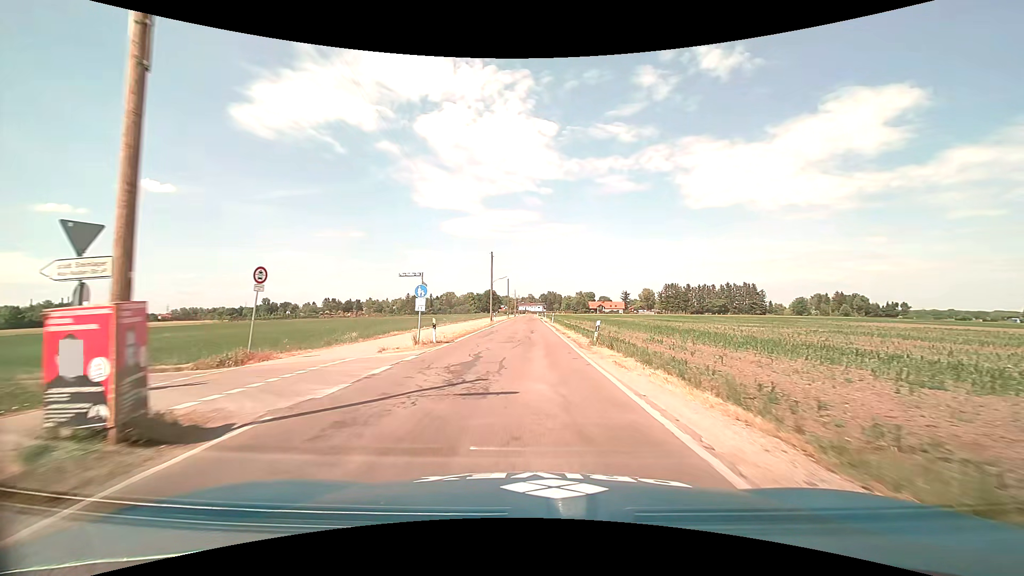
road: tertiary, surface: asphalt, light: Day
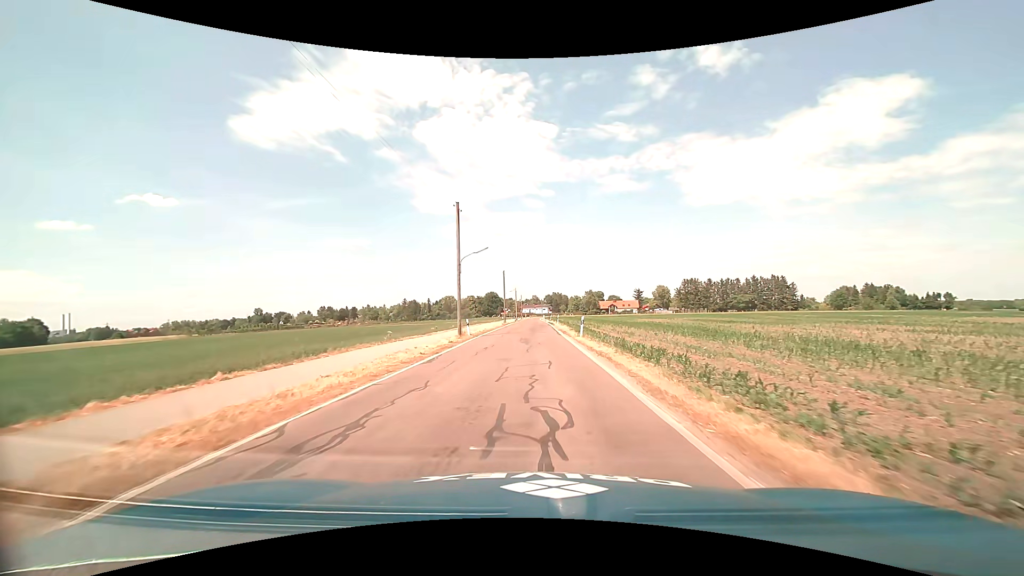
(-0.2, +29.2) m; -1°
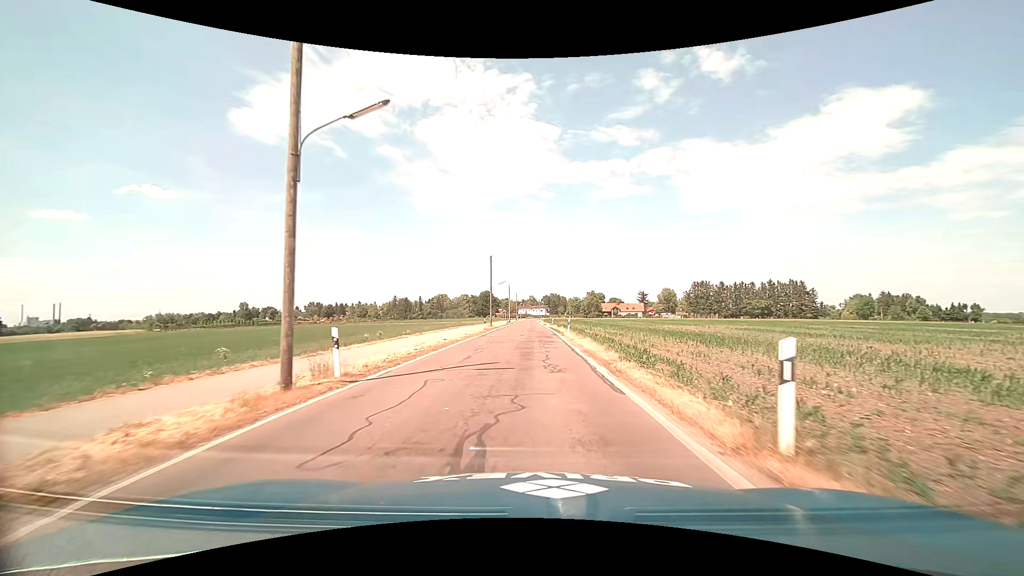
(0.0, +21.8) m; 0°
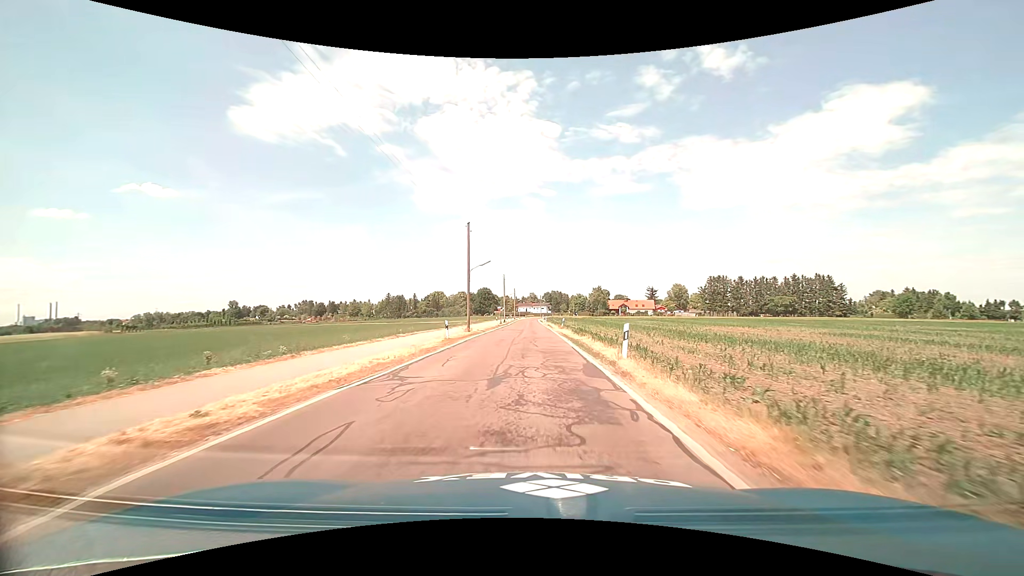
(+0.1, +21.8) m; 0°
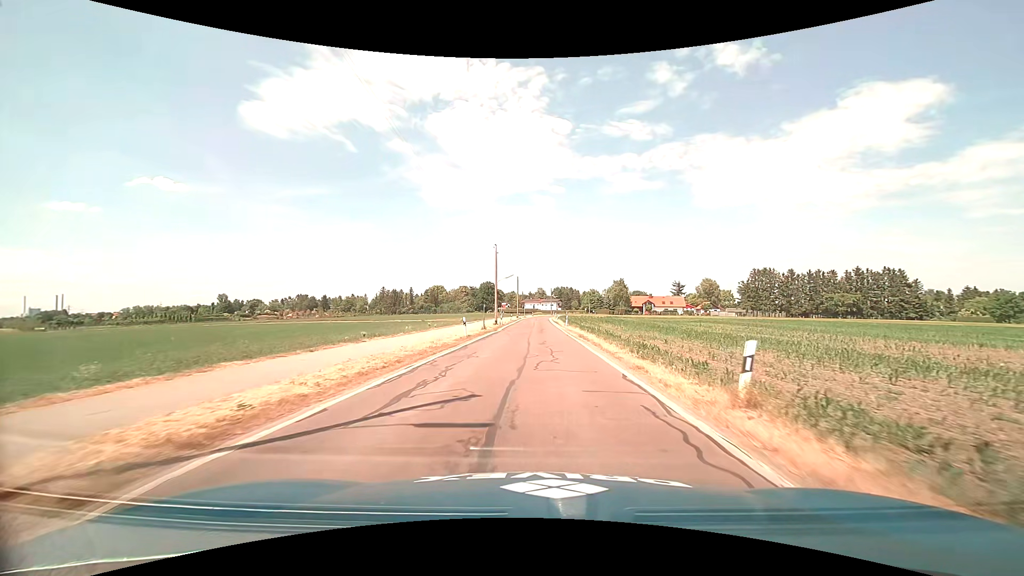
(-0.4, +36.2) m; -1°
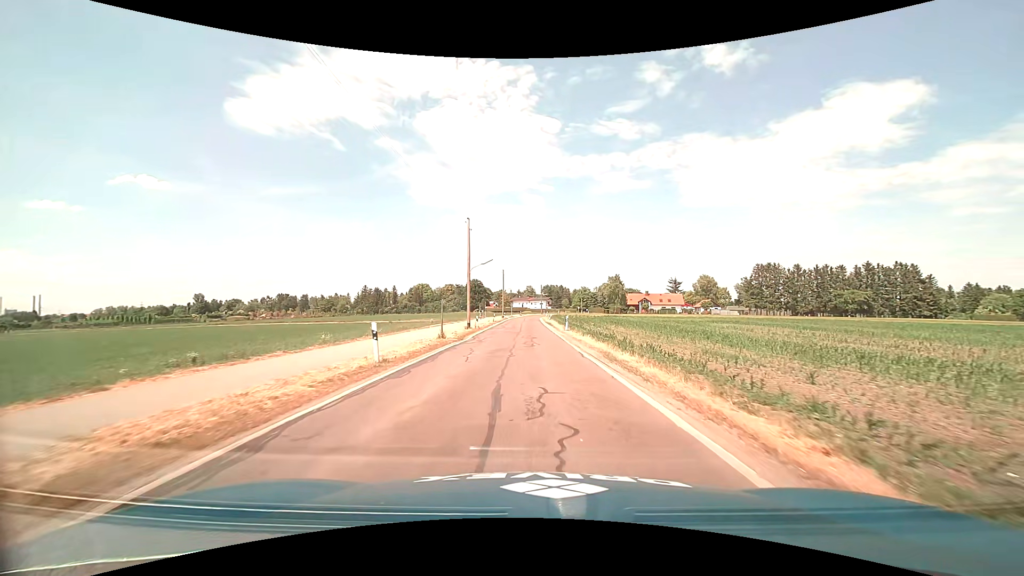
(+0.2, +14.5) m; +1°
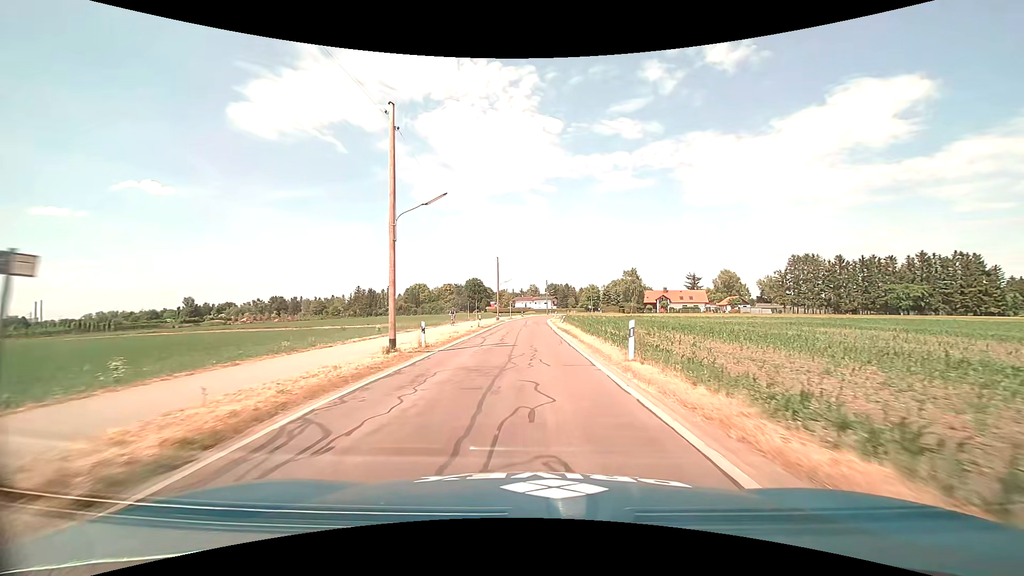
(-0.1, +21.9) m; -1°
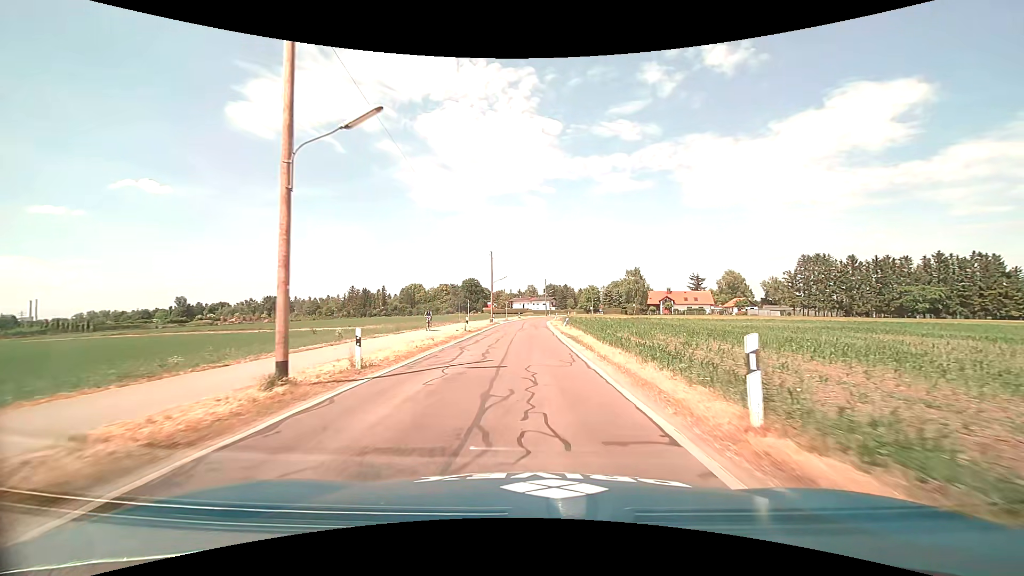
(0.0, +7.3) m; 0°
(0, +10) (0, +20) (0, +30) (0, +40) (0, +50) (0, +60) (+1, +70) (+1, +80) (+2, +90) (+4, +100) m
